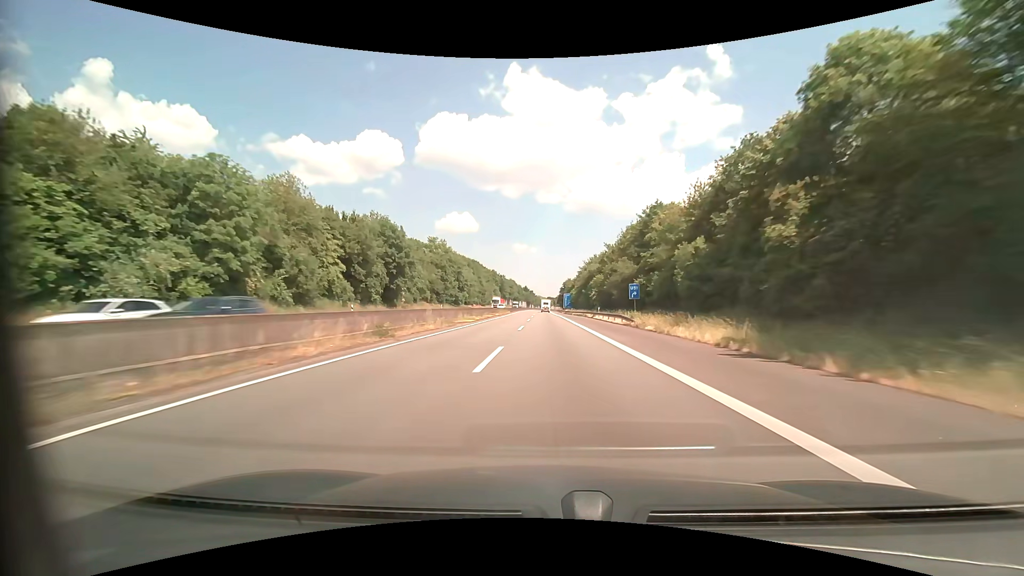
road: motorway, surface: asphalt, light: Day
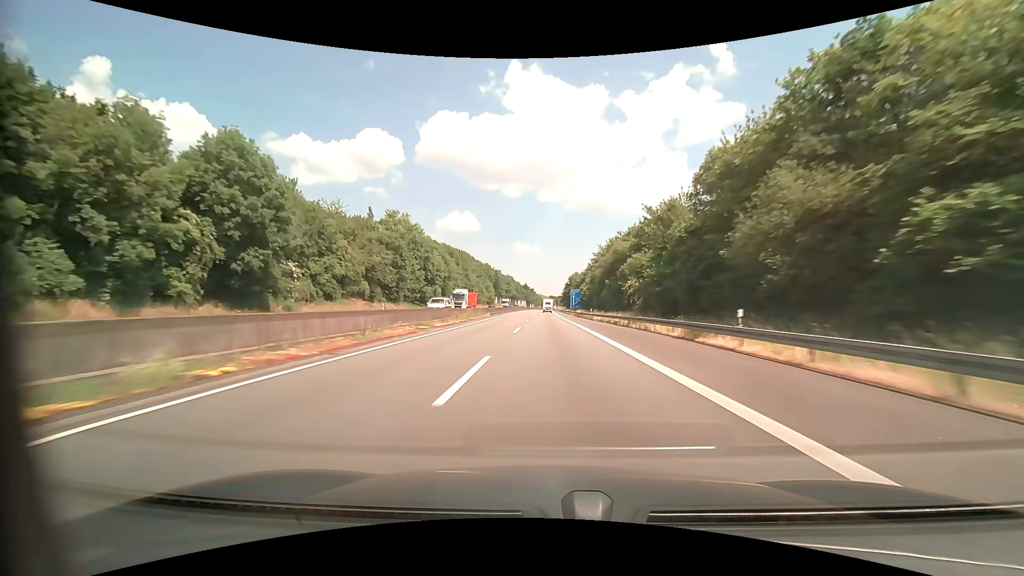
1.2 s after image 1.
(0.0, +39.2) m; 0°
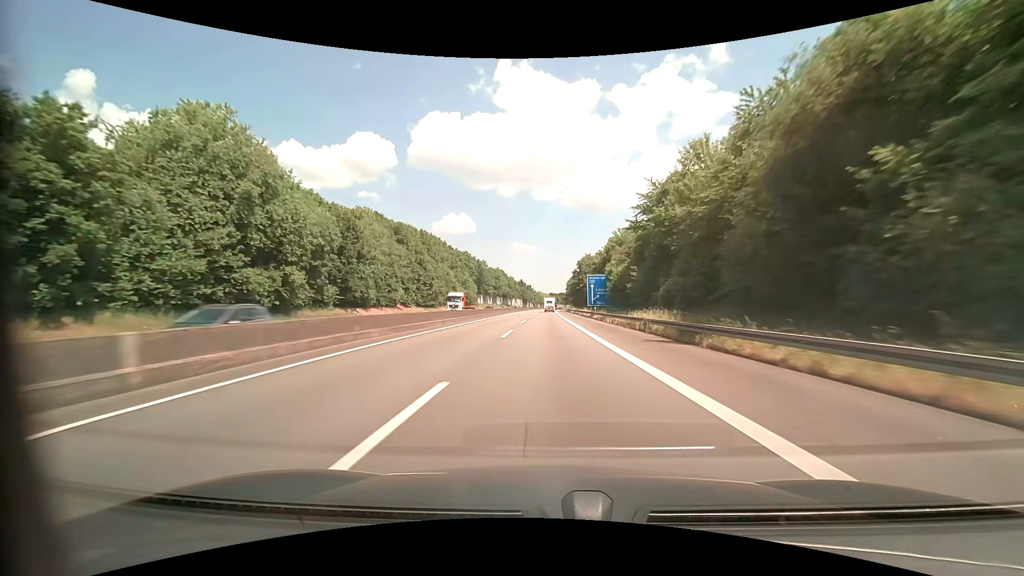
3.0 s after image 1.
(+0.1, +58.4) m; 0°
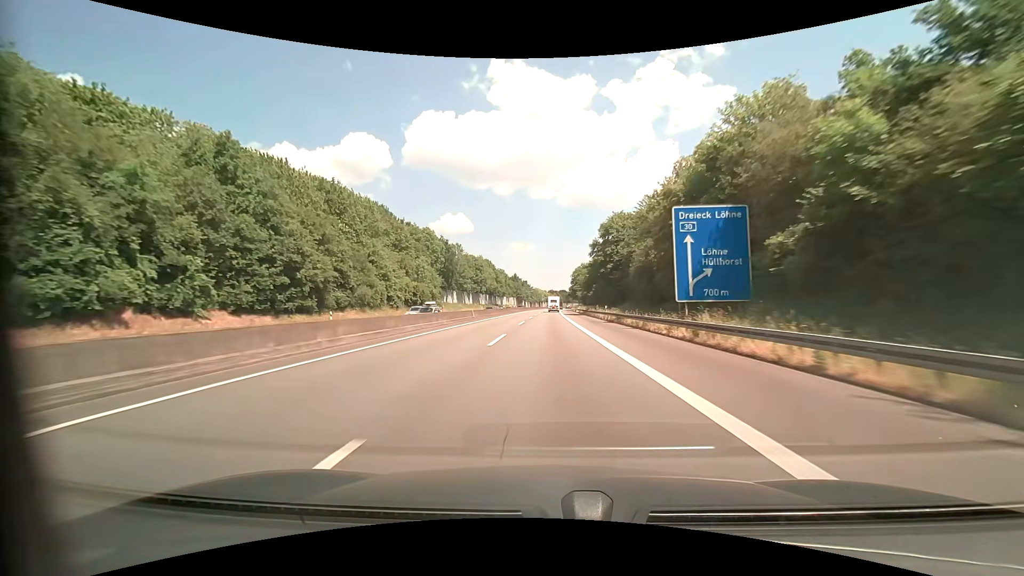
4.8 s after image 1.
(0.0, +57.6) m; 0°
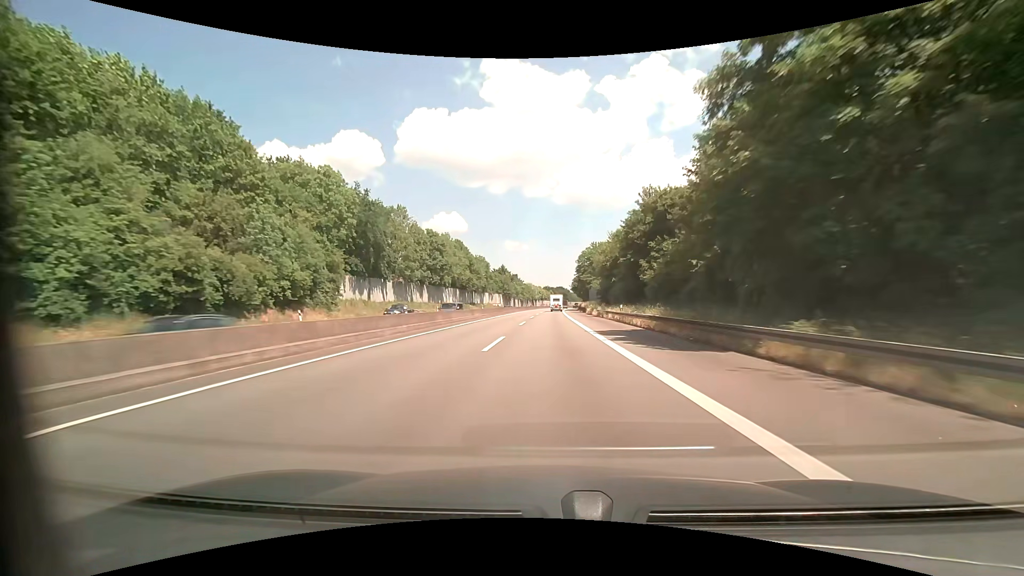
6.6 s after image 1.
(+0.2, +56.2) m; +1°
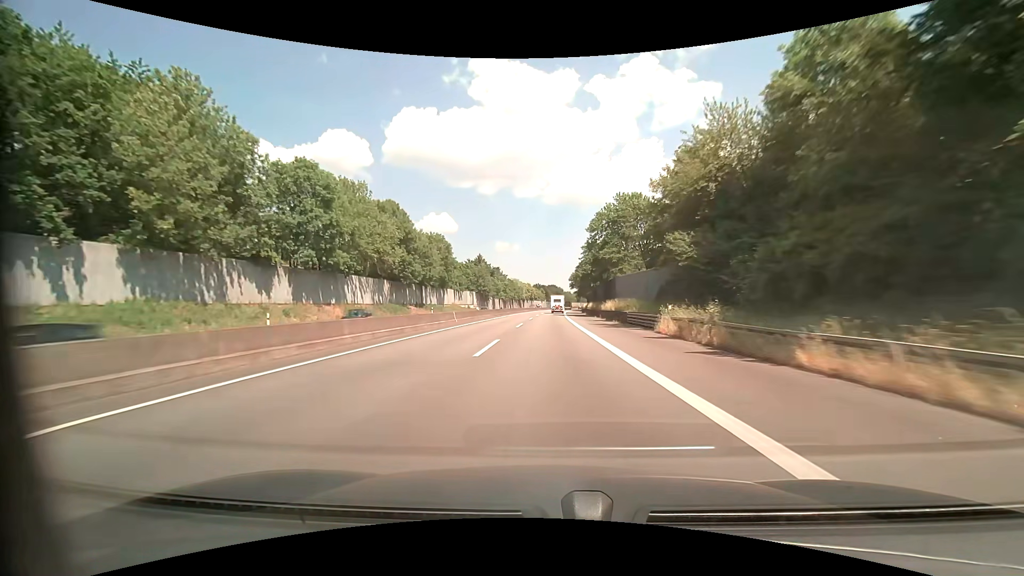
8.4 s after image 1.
(+0.5, +54.8) m; +1°
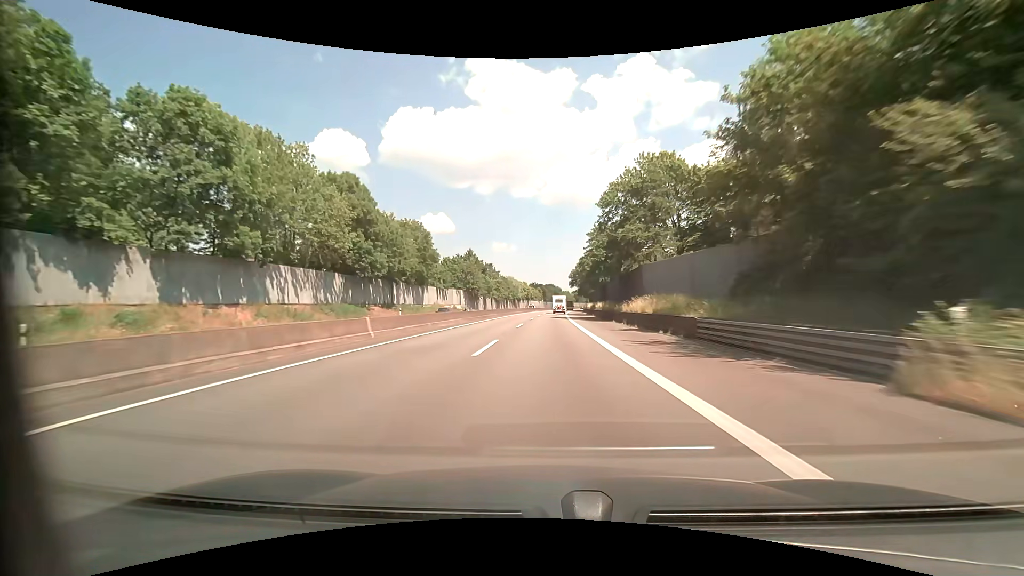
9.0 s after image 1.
(+0.1, +18.0) m; 0°
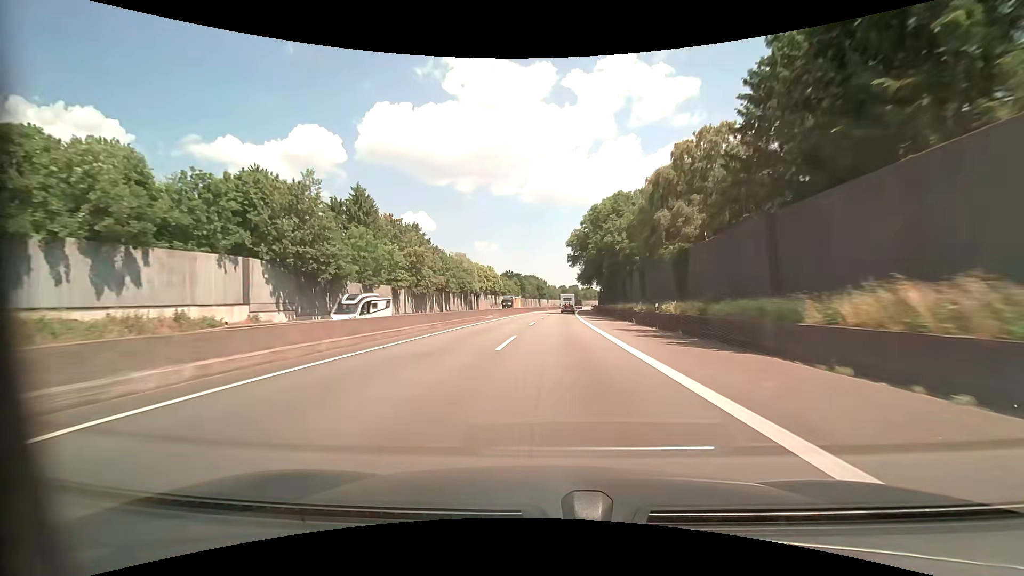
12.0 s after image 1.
(+1.3, +88.1) m; +2°
(0, +10) (0, +20) (0, +30) (+1, +40) (+1, +50) (+1, +60) (+2, +70) (+2, +80) (+3, +90) (+3, +100) m
